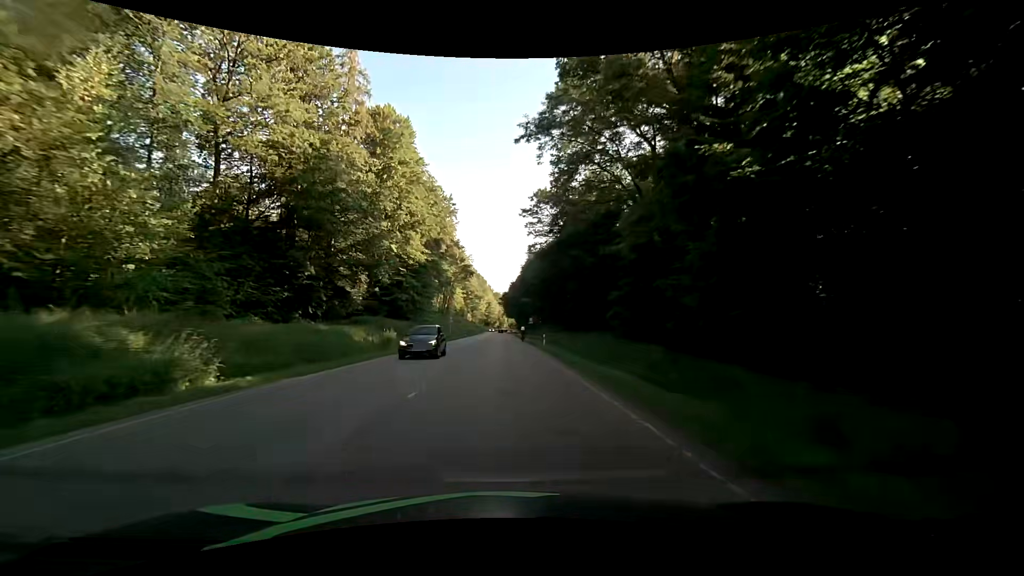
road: secondary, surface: asphalt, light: Day
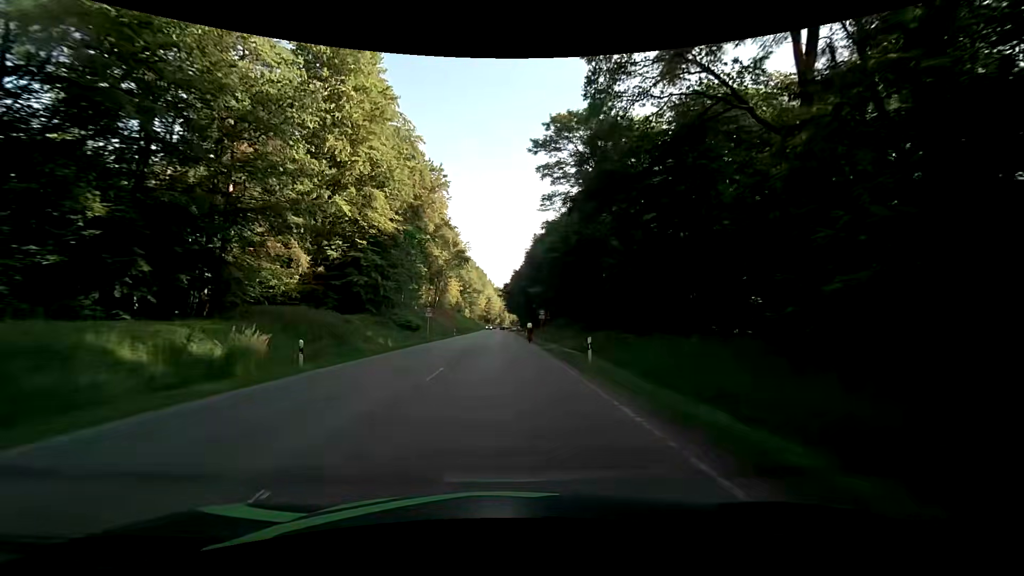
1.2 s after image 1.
(-0.1, +20.8) m; 0°
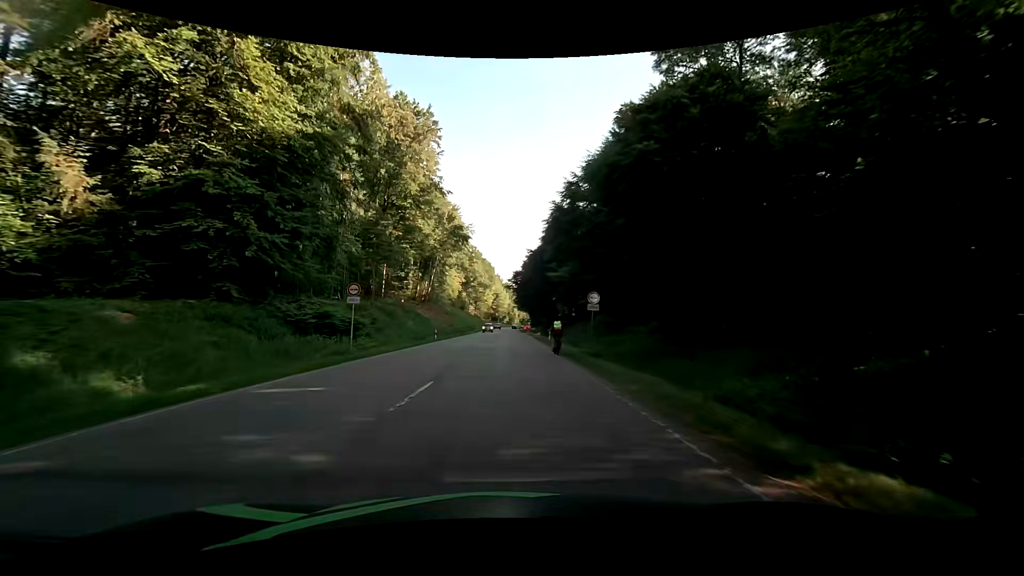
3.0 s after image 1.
(-0.2, +26.4) m; -1°
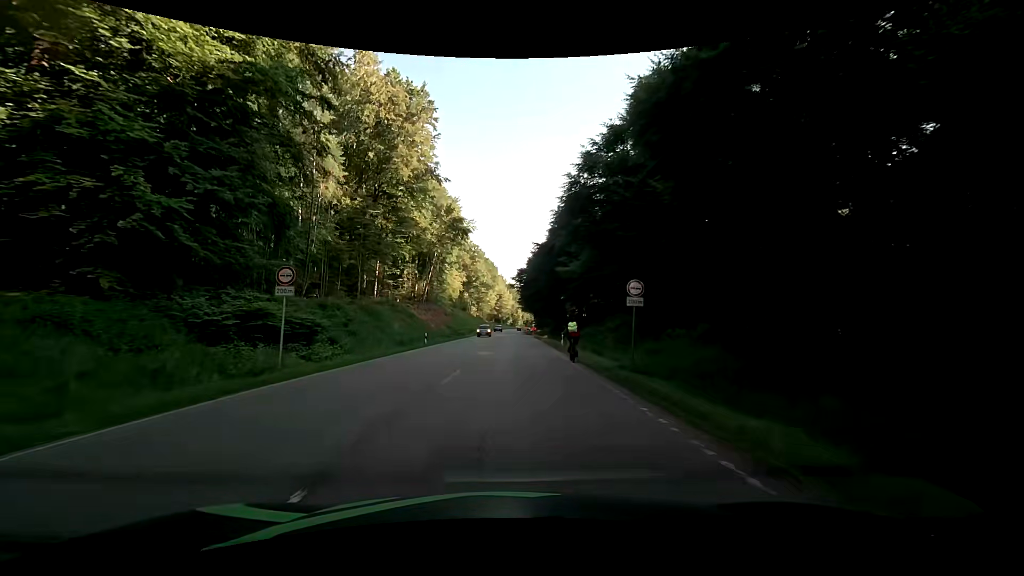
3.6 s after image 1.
(0.0, +7.5) m; 0°
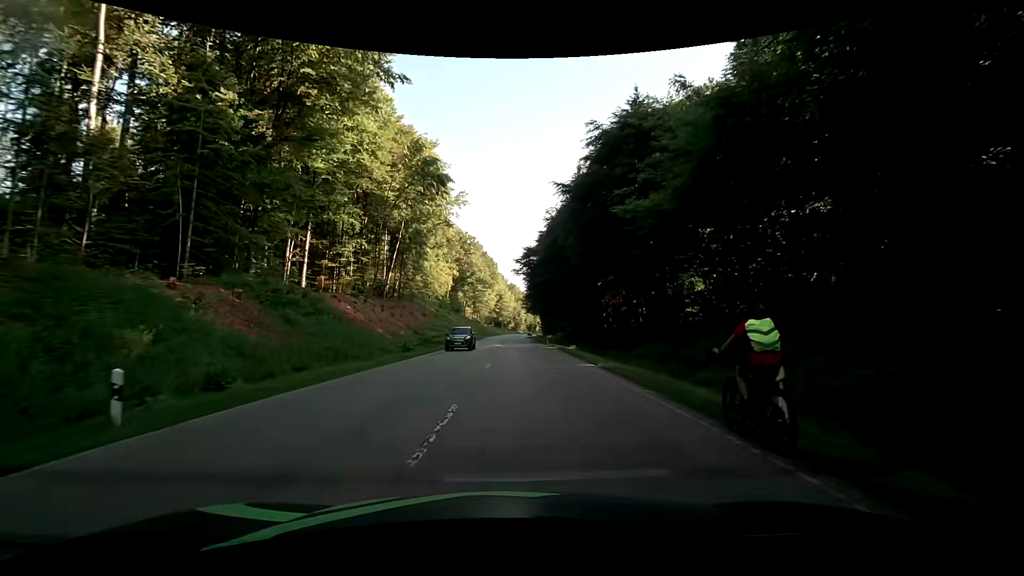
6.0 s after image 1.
(-0.4, +30.2) m; -1°
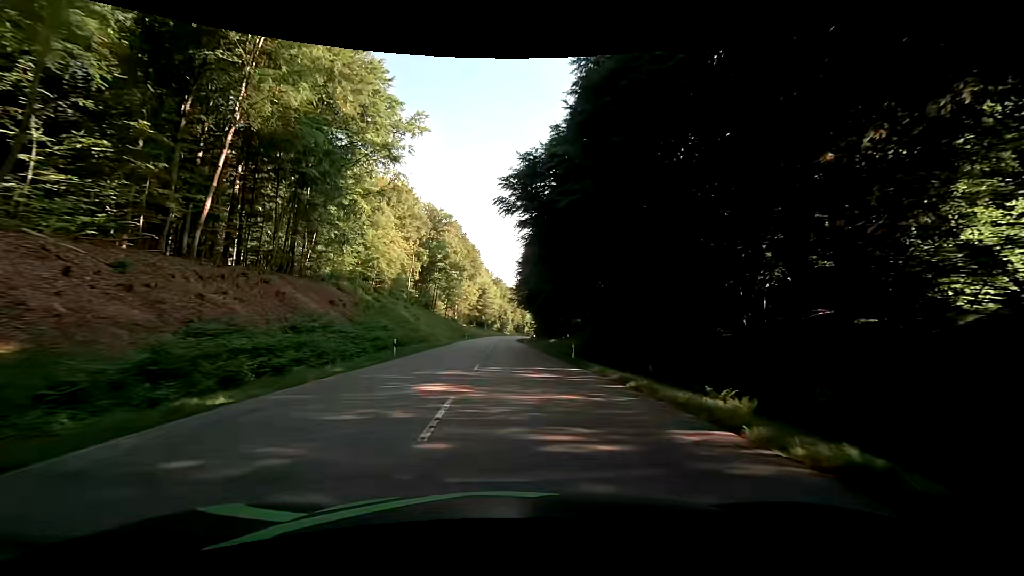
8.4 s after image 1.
(+0.6, +35.6) m; +1°
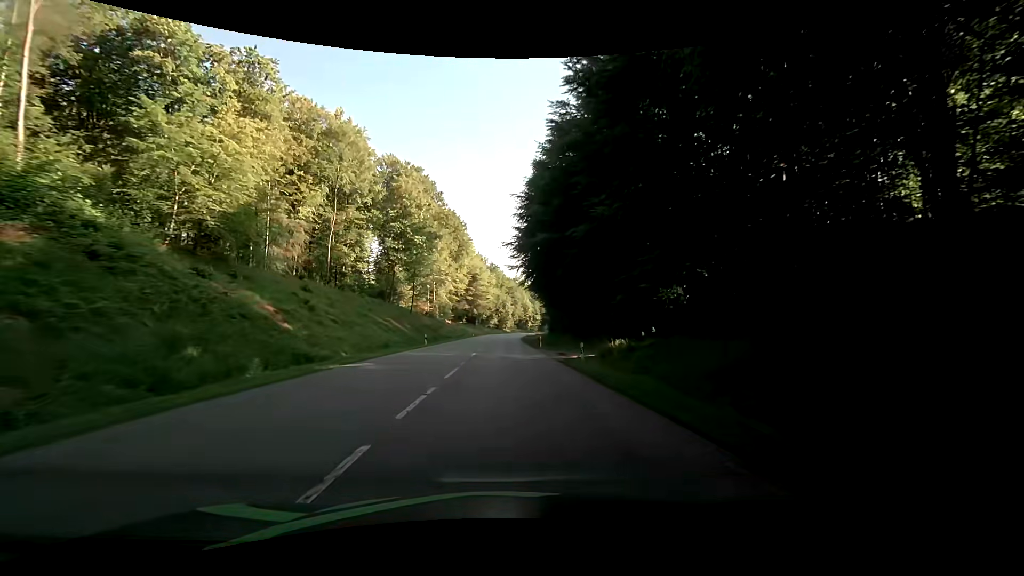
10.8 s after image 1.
(+0.9, +41.8) m; +2°
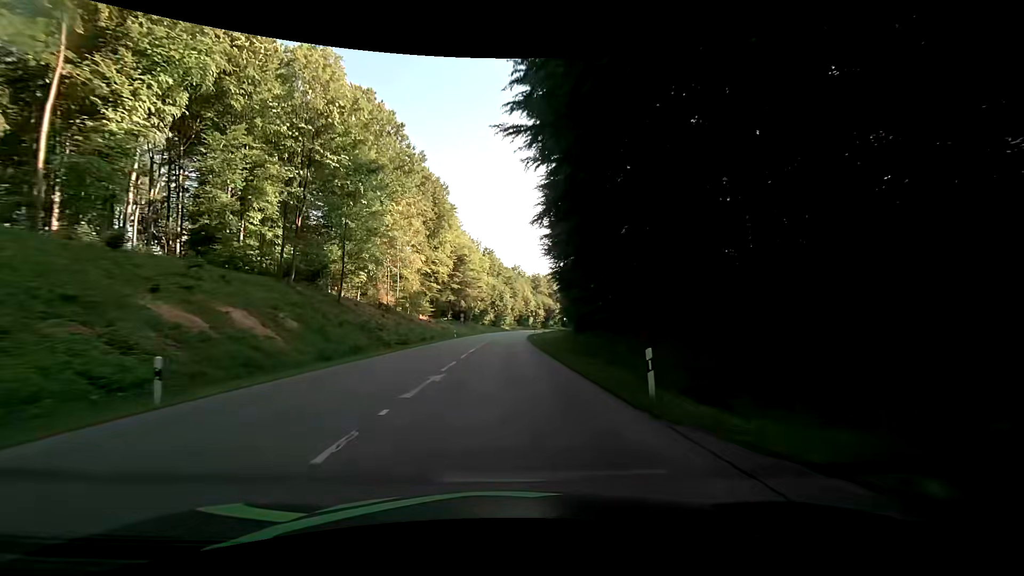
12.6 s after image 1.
(-0.5, +33.5) m; 0°
(0, +10) (0, +20) (0, +30) (0, +40) (0, +50) (0, +60) (+1, +70) (+1, +80) (+1, +90) (+2, +100) m
